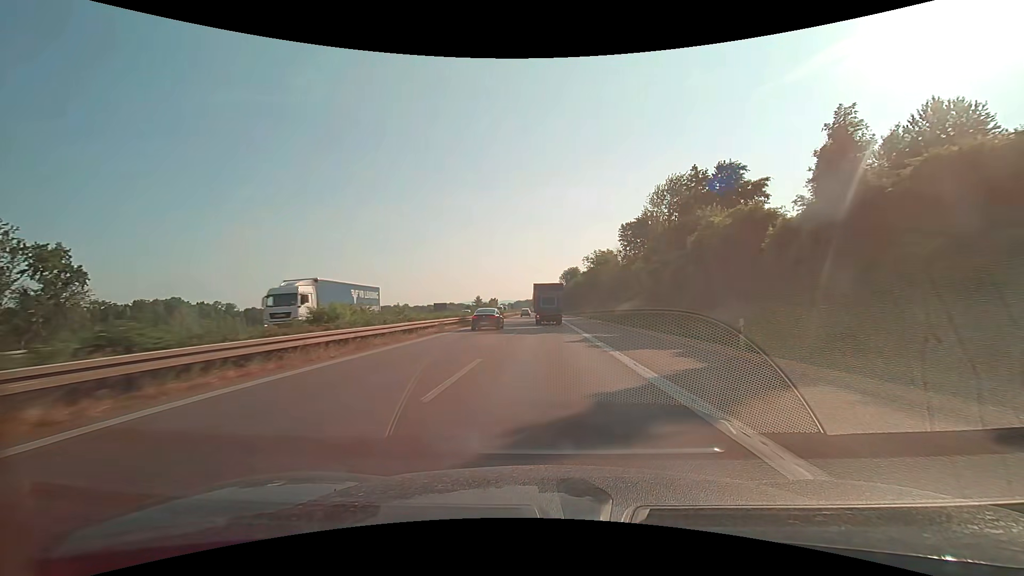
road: motorway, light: Day
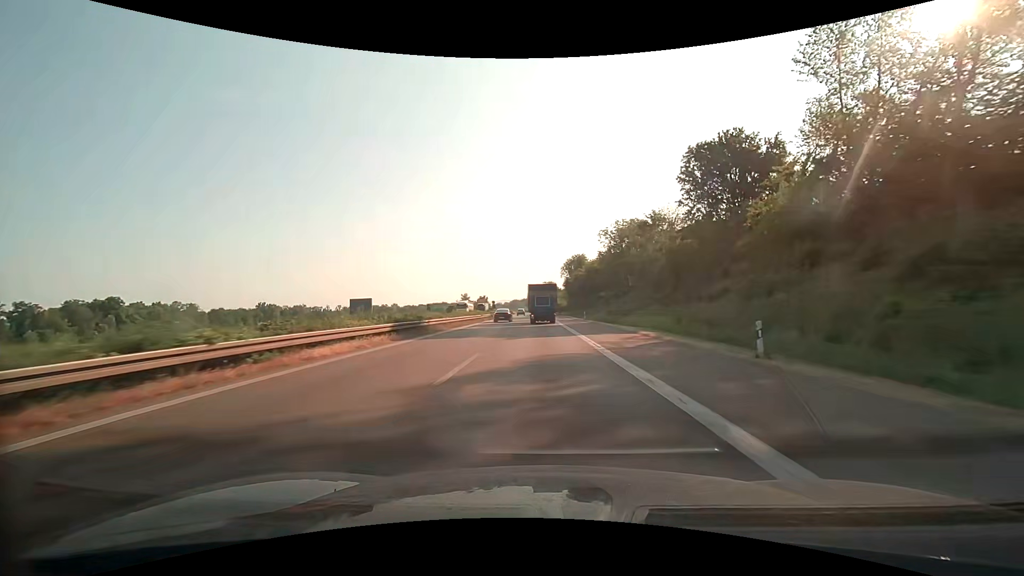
(0.0, +52.7) m; 0°
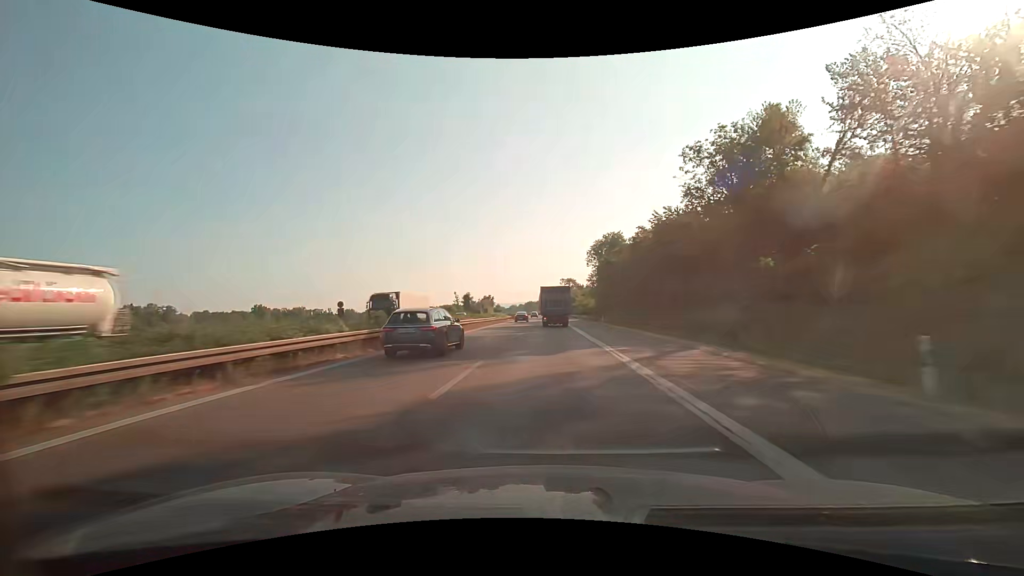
(-0.6, +55.6) m; -2°
